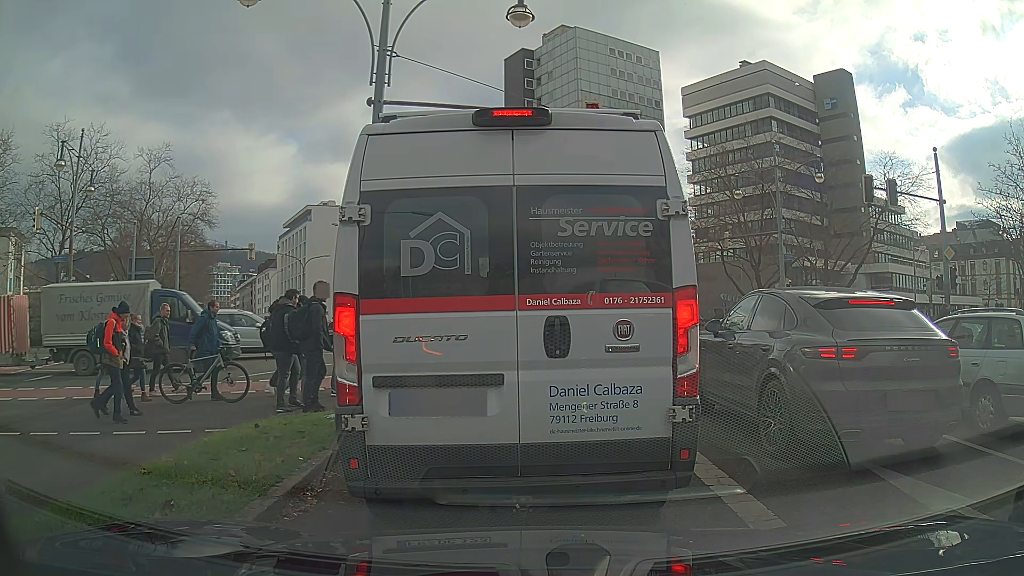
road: secondary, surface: asphalt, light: Day
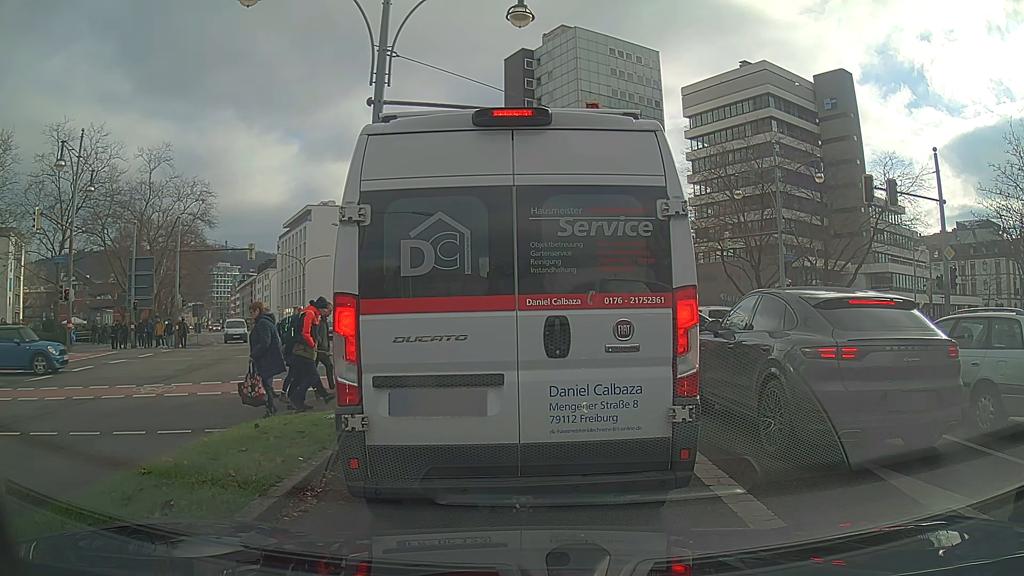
(0.0, 0.0) m; 0°
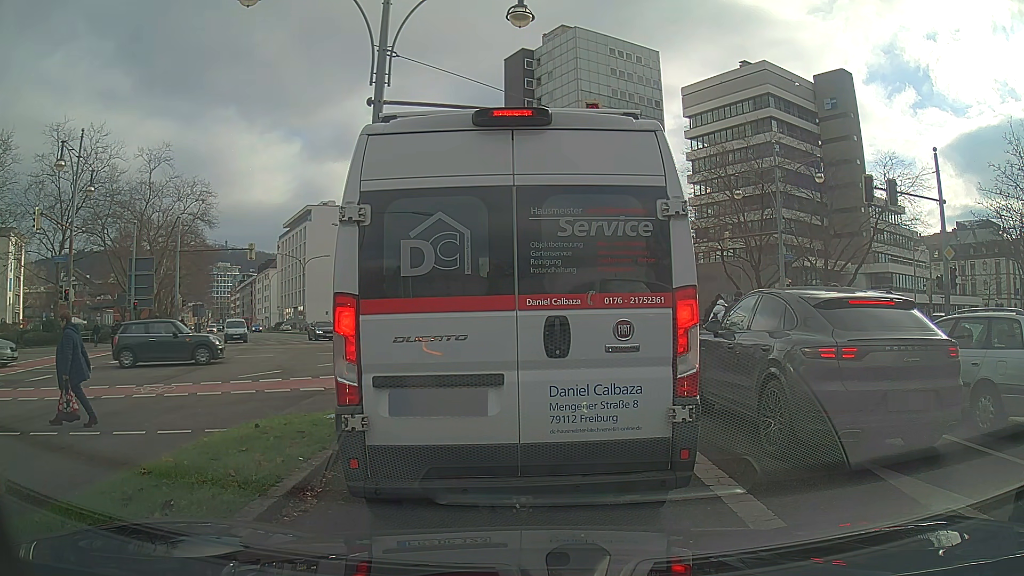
(0.0, 0.0) m; 0°
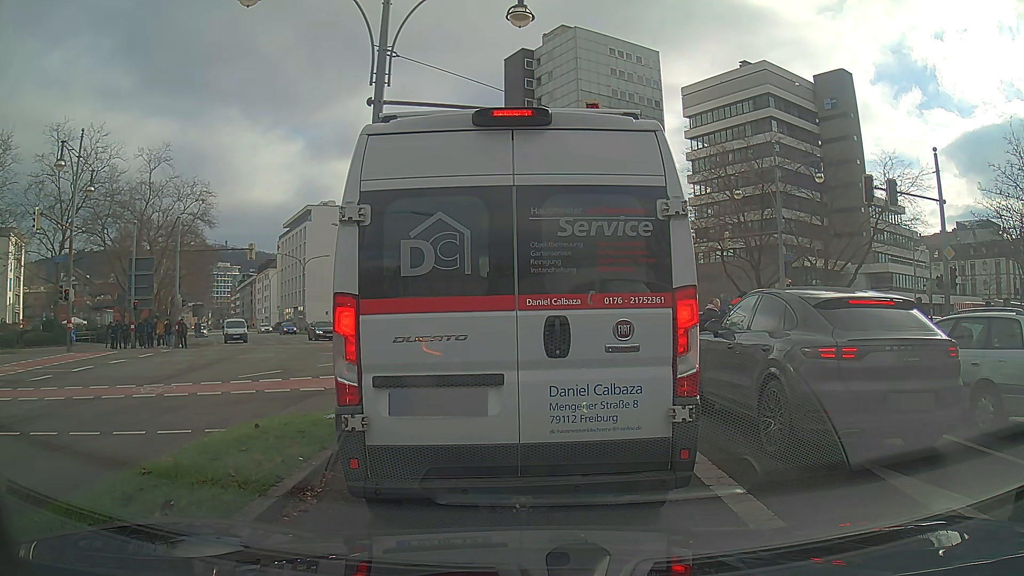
(0.0, 0.0) m; 0°
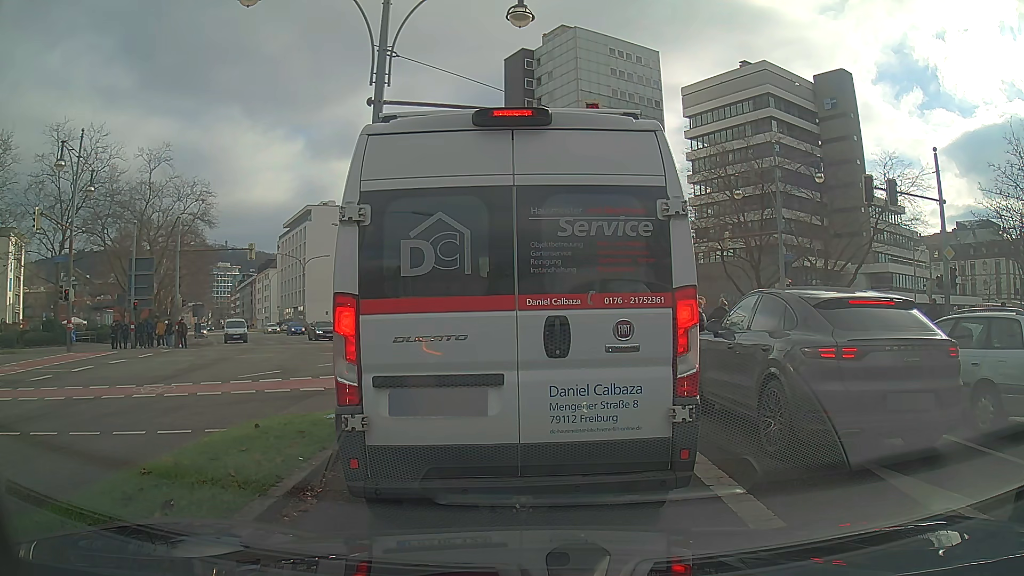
(0.0, 0.0) m; 0°
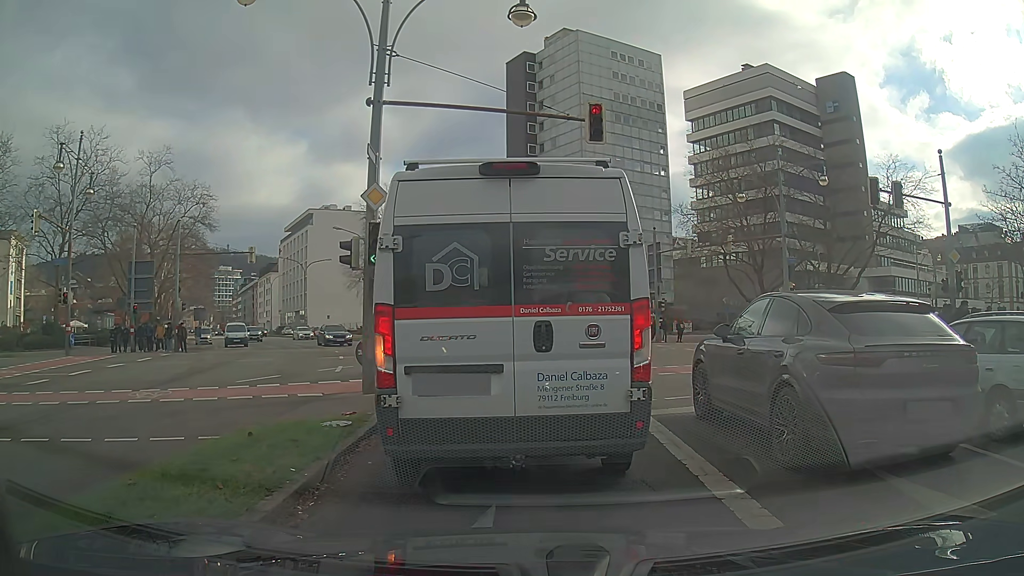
(0.0, +0.3) m; 0°
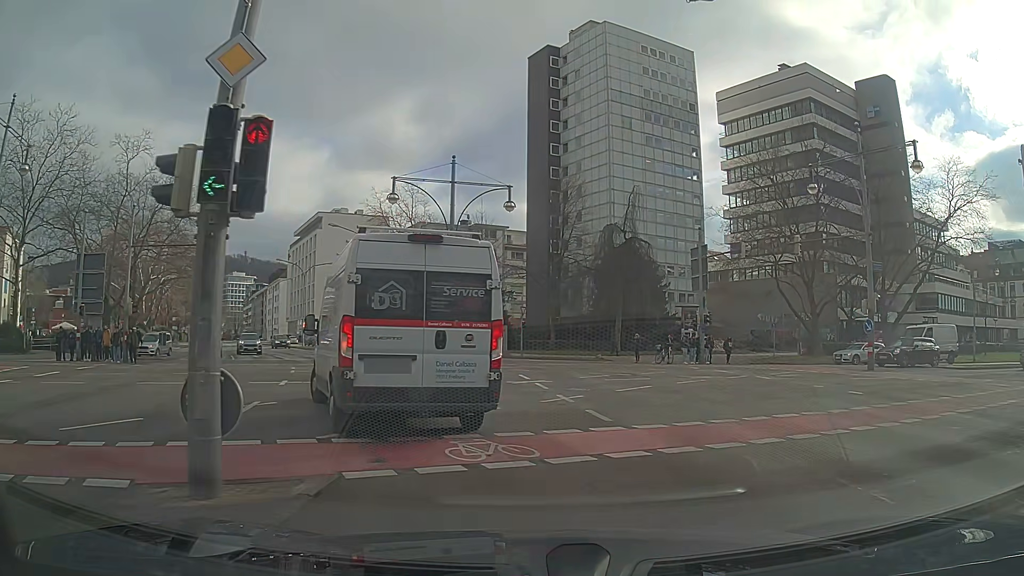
(+0.1, +7.9) m; +1°
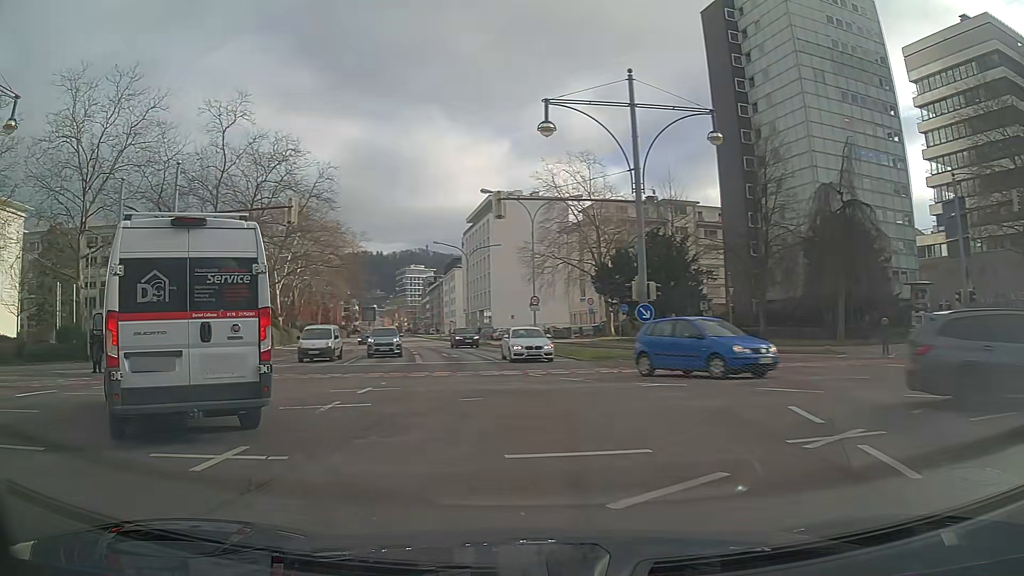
(-0.9, +10.9) m; -16°
(-3, +9) (-11, +15) (-21, +16) (-30, +15) (-40, +13) (-50, +12) (-60, +11) (-70, +10) (-80, +9) (-90, +8) m
